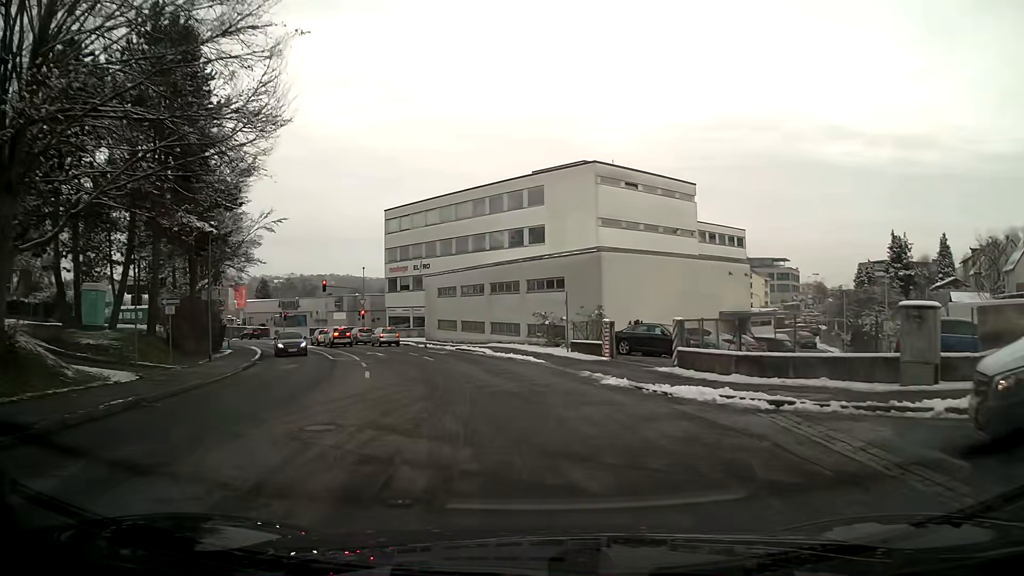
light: Day
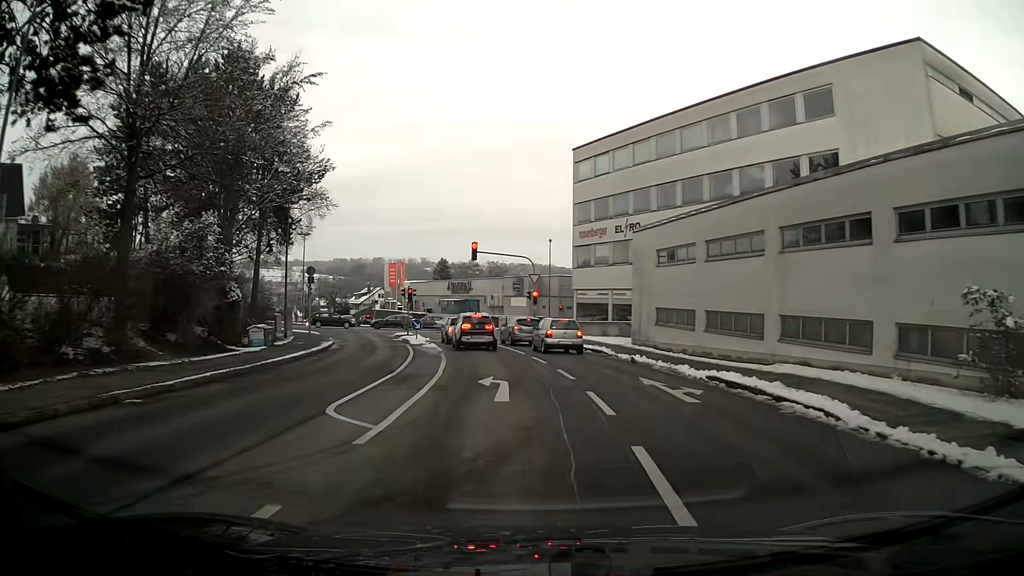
(-3.4, +23.2) m; -16°
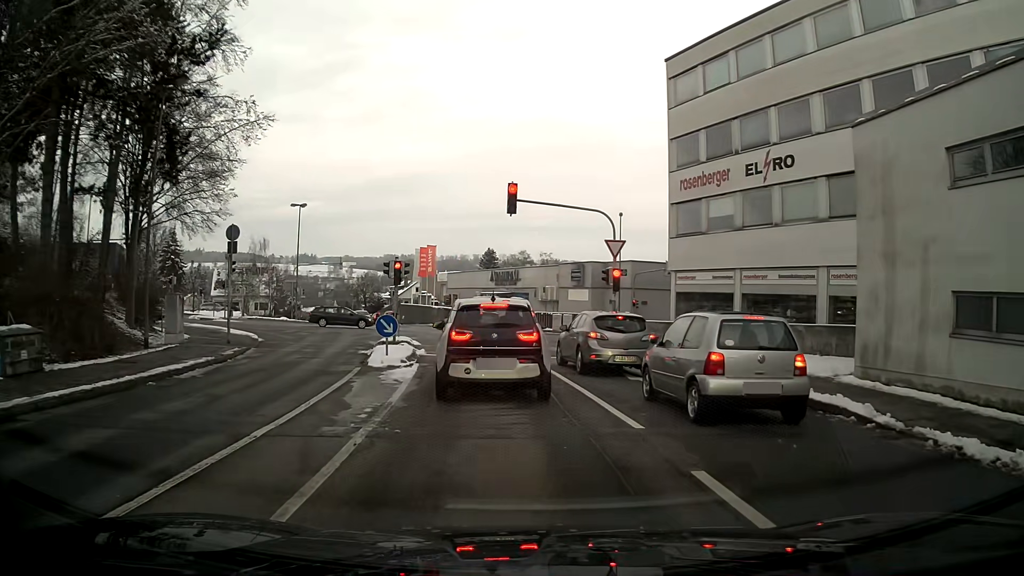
(-1.1, +17.6) m; -6°
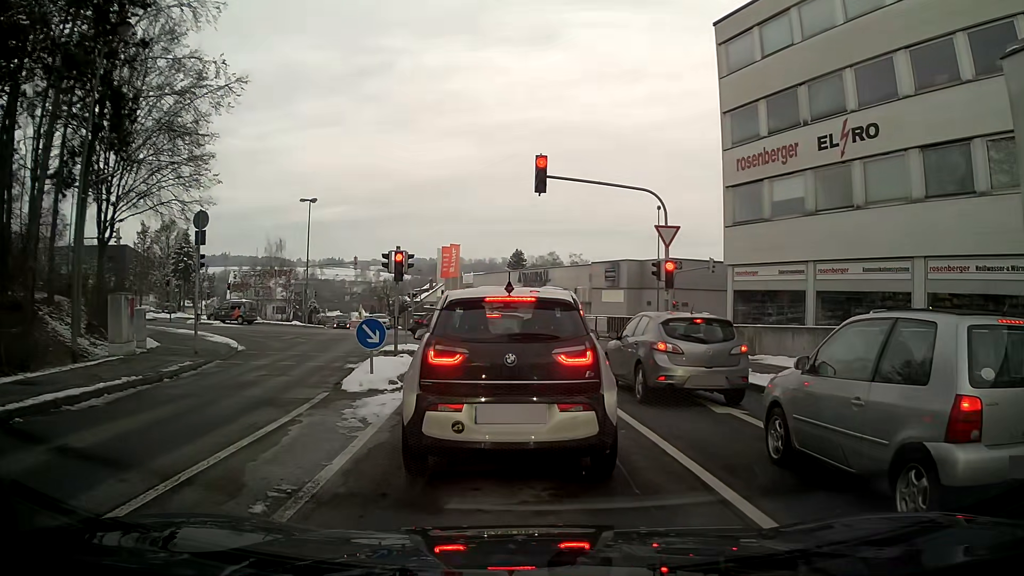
(-0.1, +4.5) m; -3°
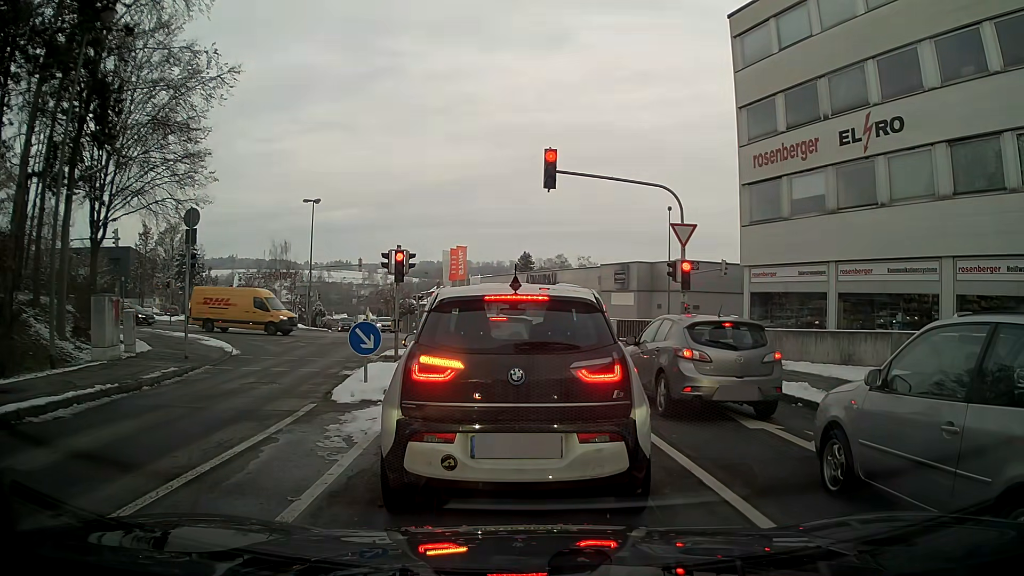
(0.0, +1.1) m; 0°
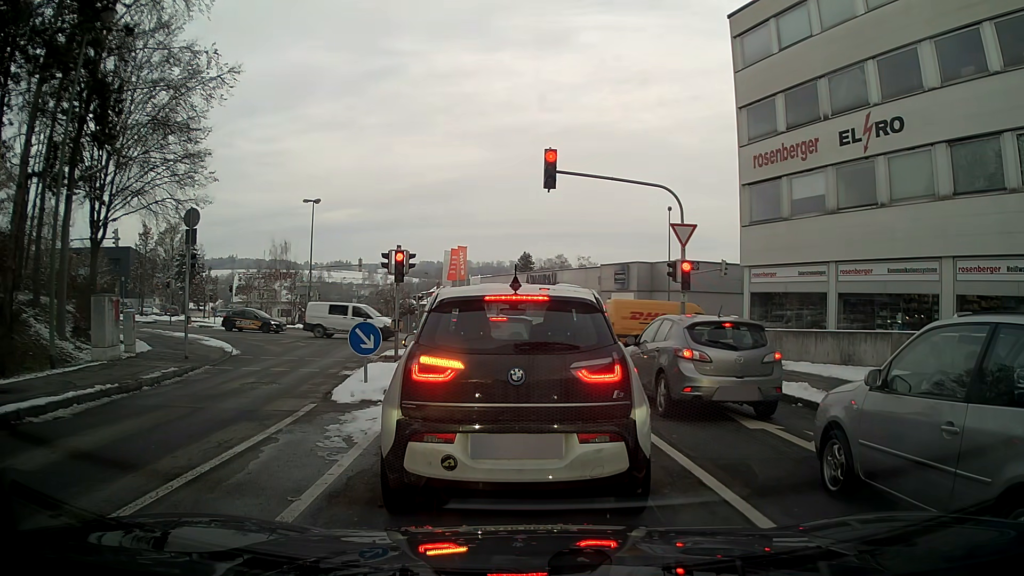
(0.0, 0.0) m; 0°
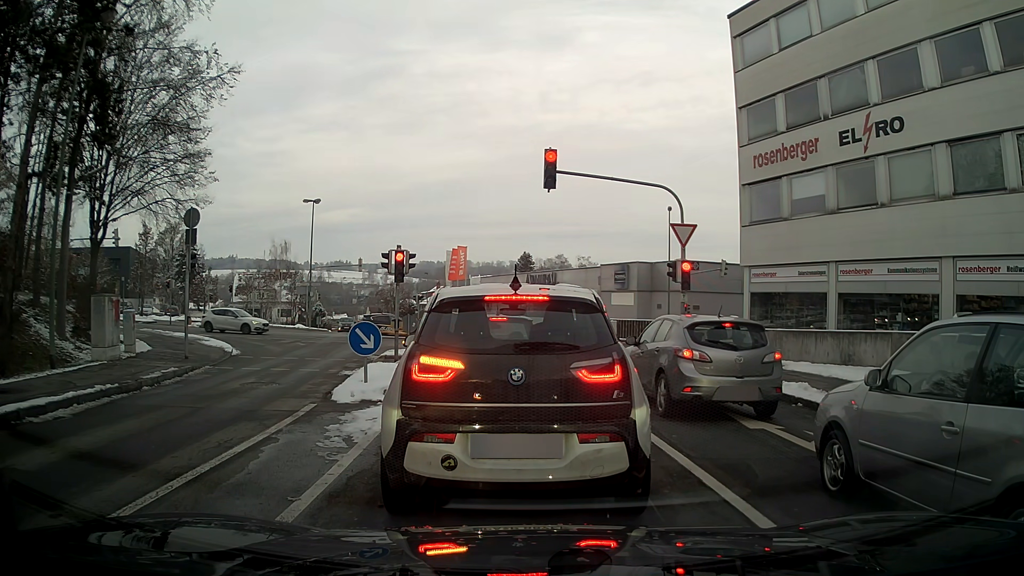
(0.0, 0.0) m; 0°
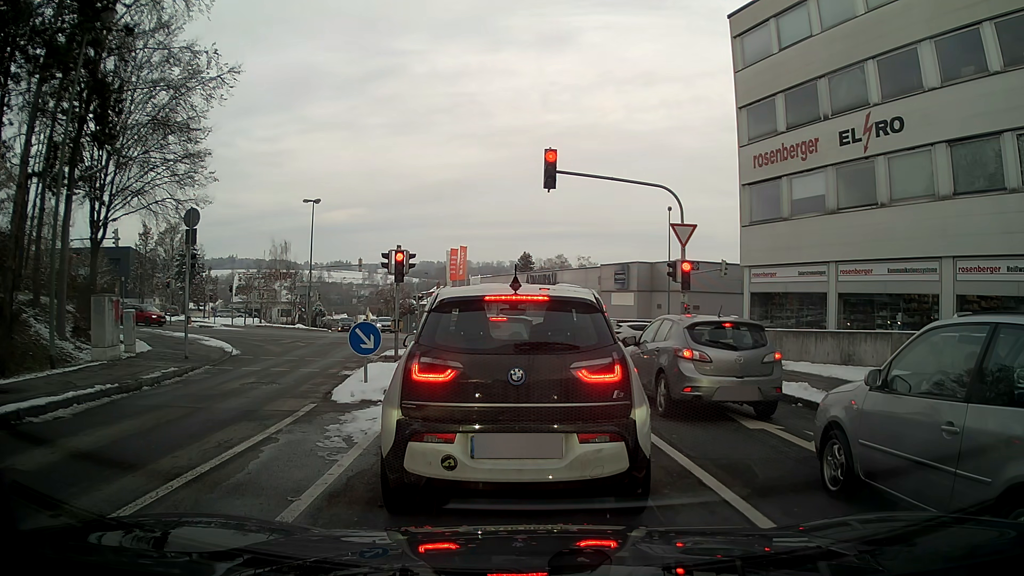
(0.0, 0.0) m; 0°
